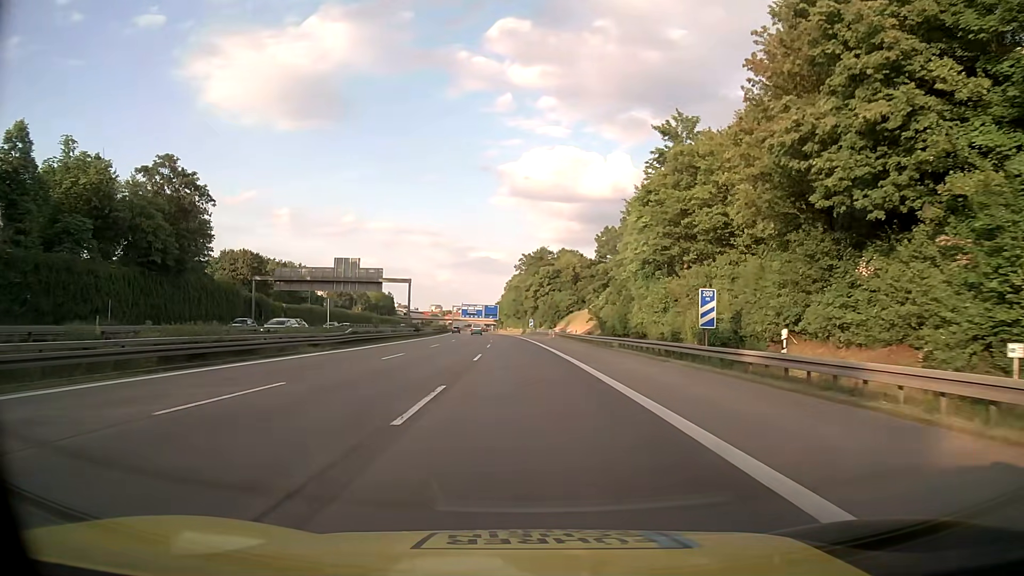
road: motorway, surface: asphalt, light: Day
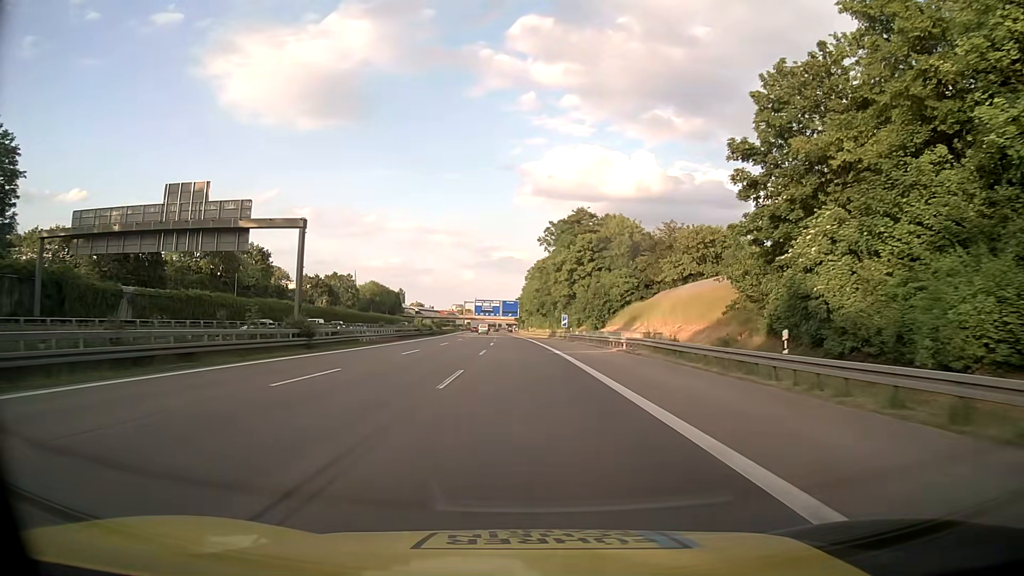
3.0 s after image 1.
(-1.0, +48.9) m; -2°
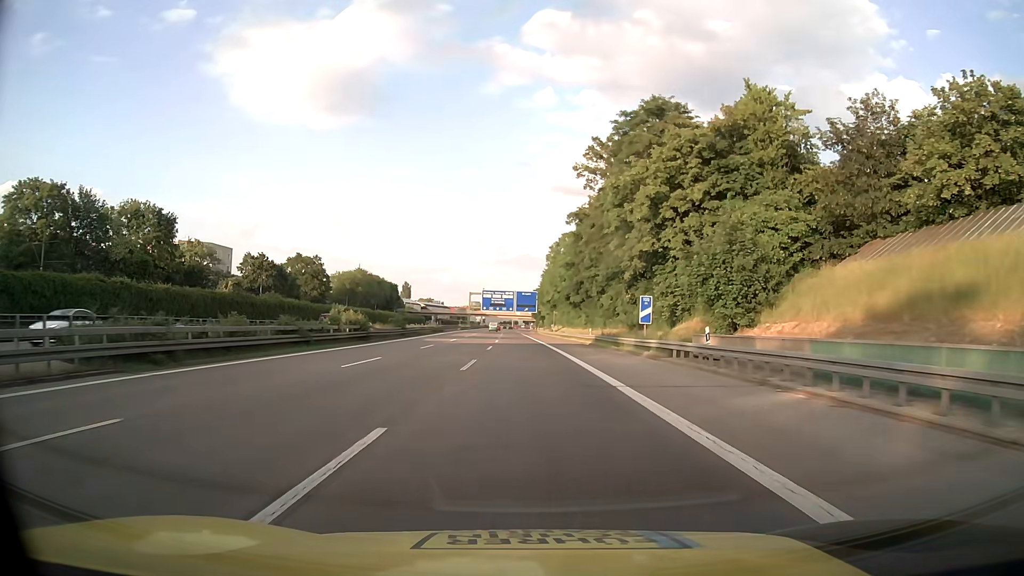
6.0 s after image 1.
(-0.7, +48.8) m; -1°
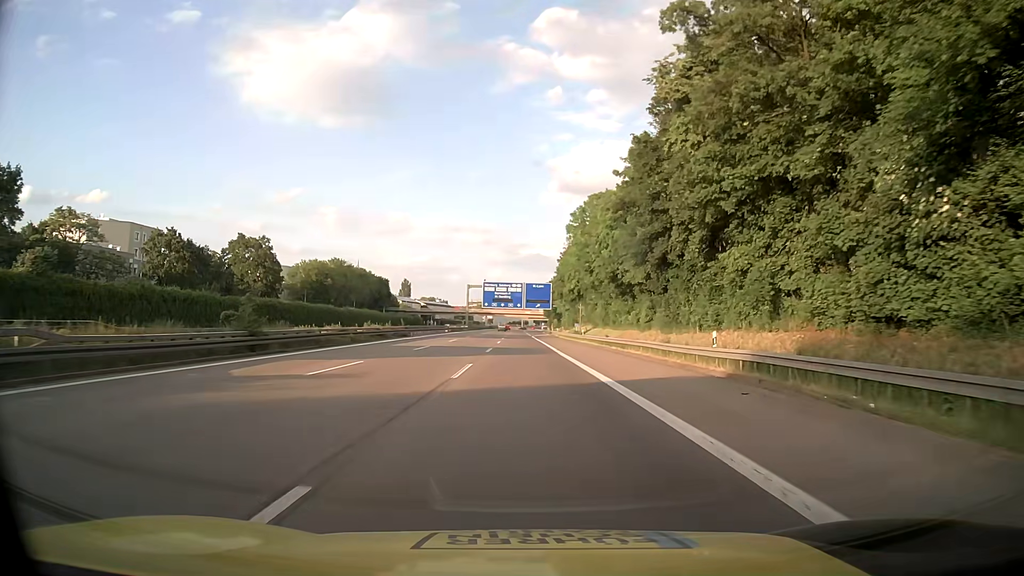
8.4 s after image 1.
(-0.3, +39.1) m; -1°
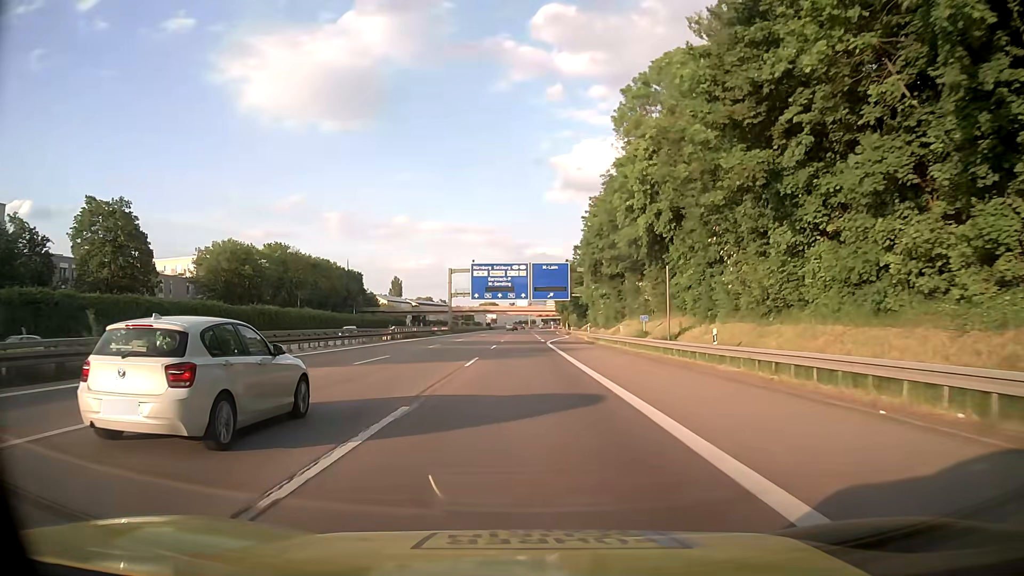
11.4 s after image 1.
(0.0, +48.9) m; -1°
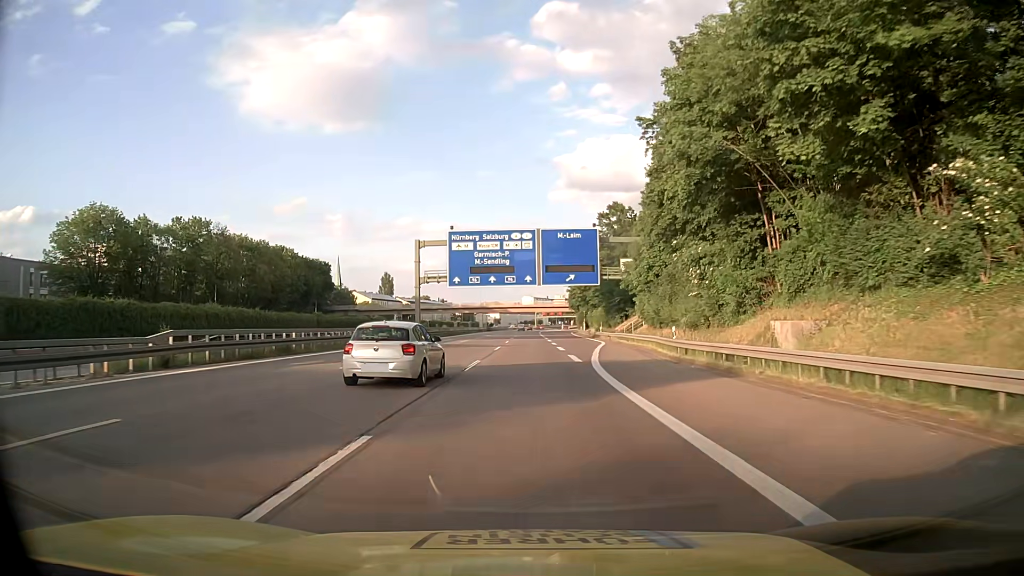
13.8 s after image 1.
(-0.1, +39.0) m; 0°
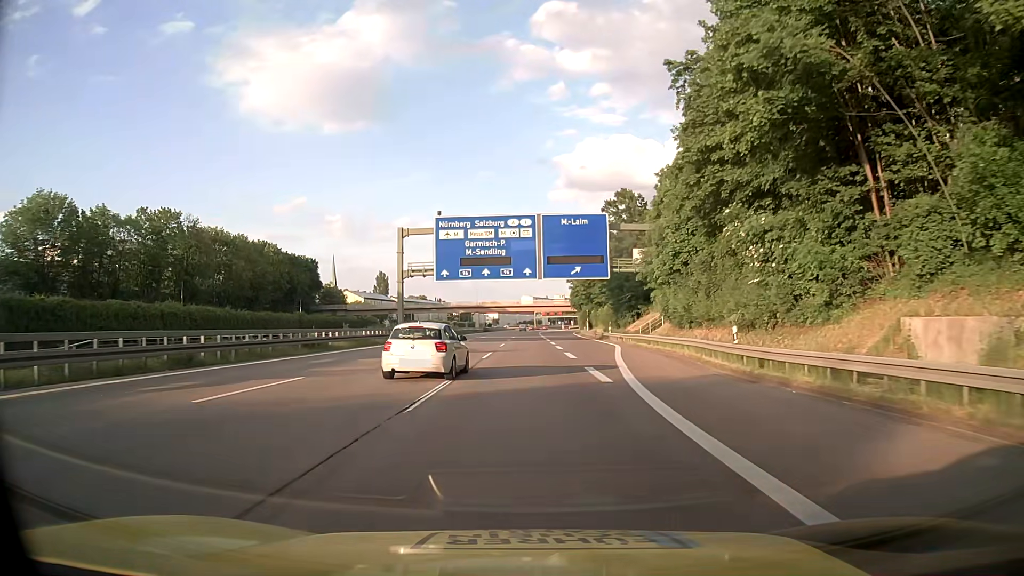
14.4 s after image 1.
(0.0, +9.7) m; 0°
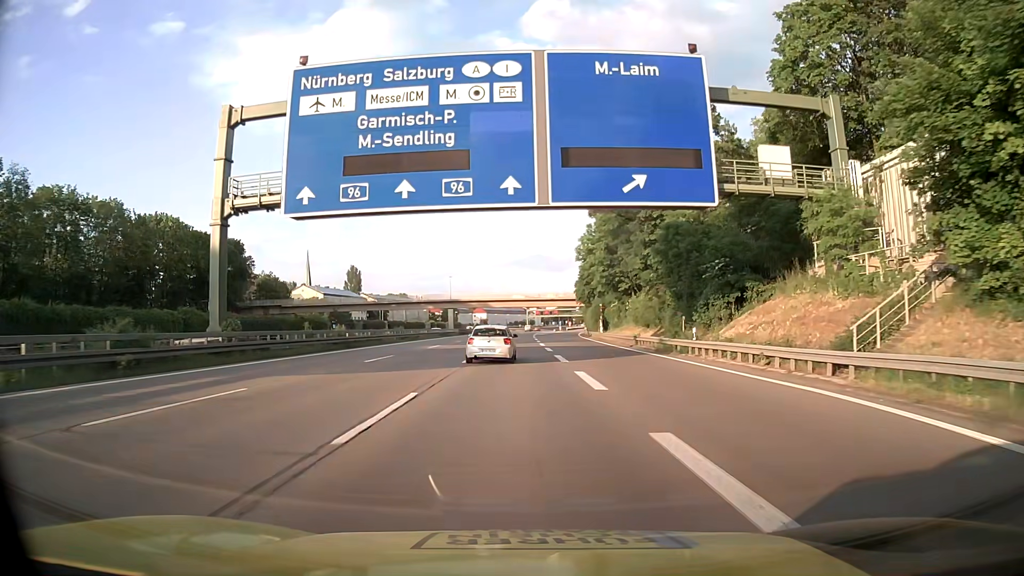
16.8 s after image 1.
(+0.3, +38.9) m; +1°
